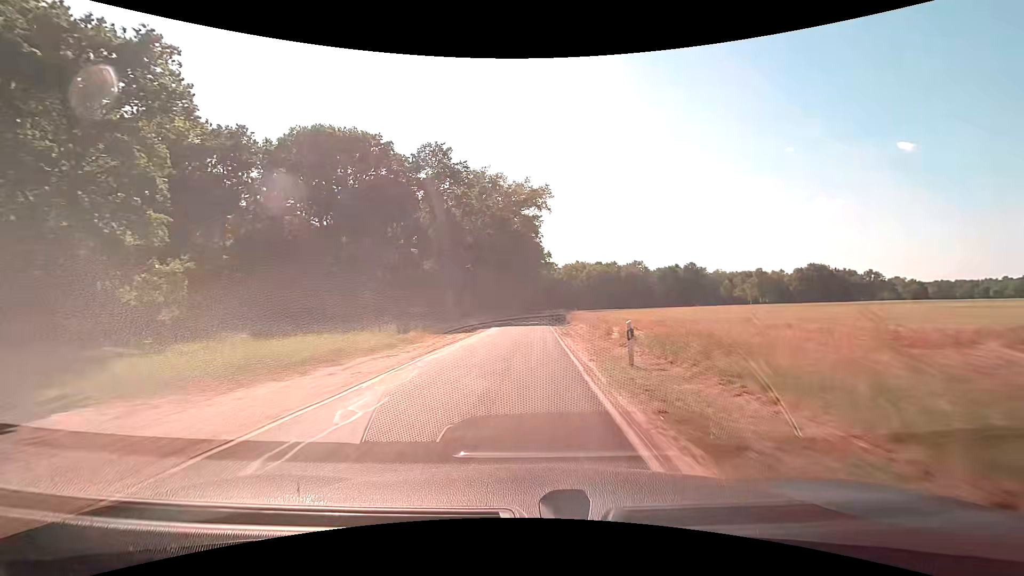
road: tertiary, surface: asphalt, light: Day
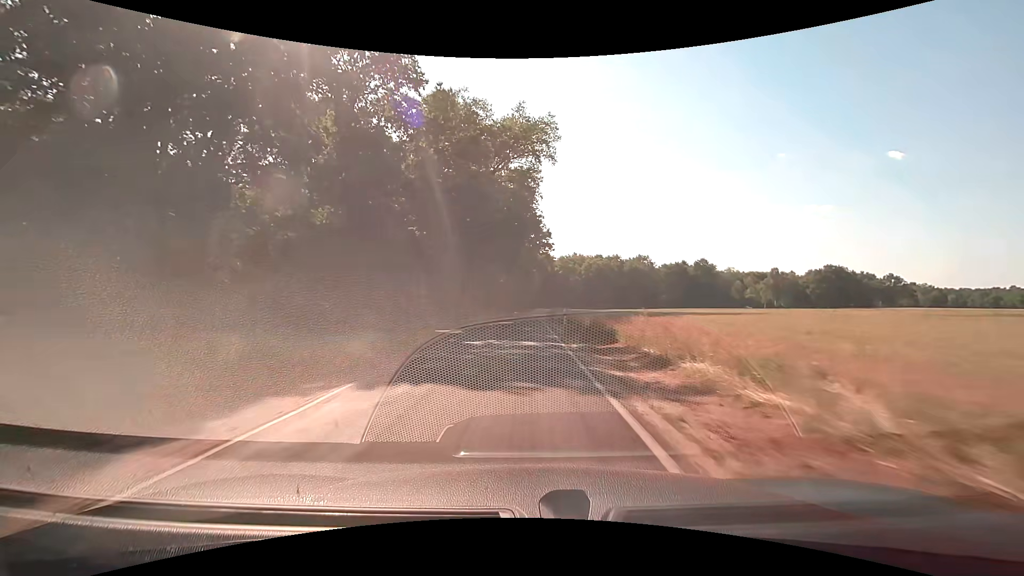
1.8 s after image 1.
(+0.9, +31.0) m; +2°
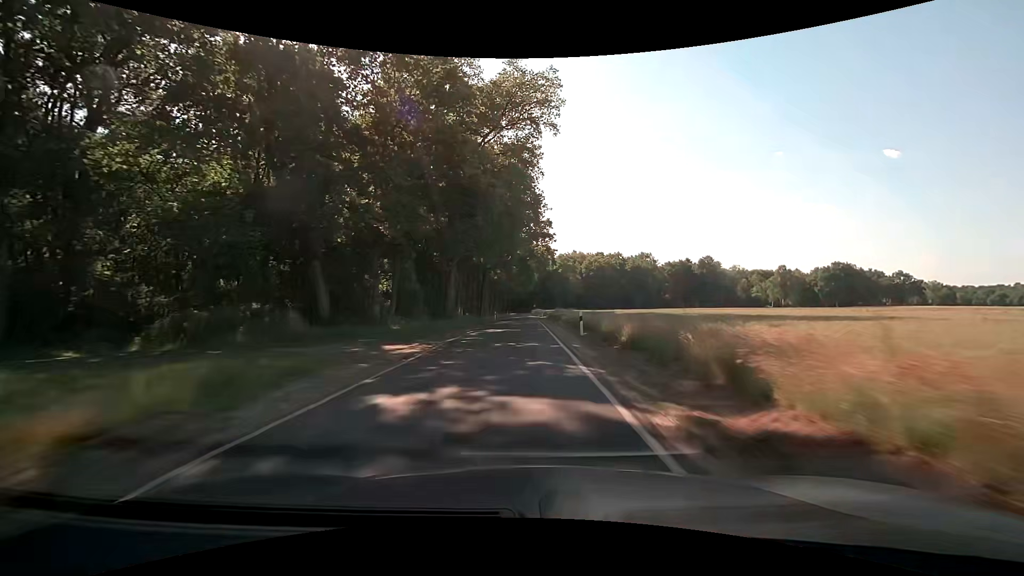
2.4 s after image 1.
(0.0, +10.9) m; 0°
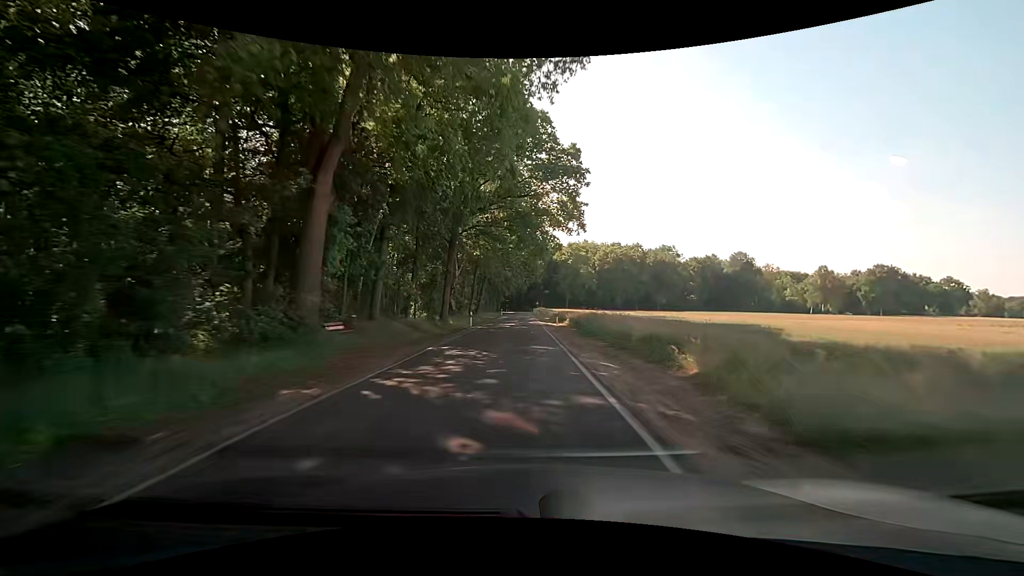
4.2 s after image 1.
(-0.1, +33.0) m; 0°
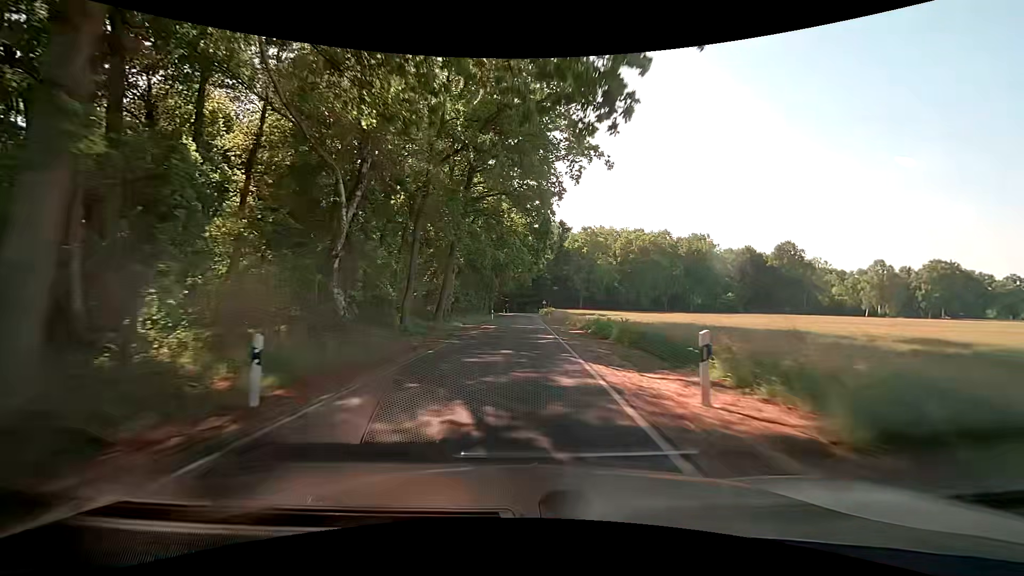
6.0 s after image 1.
(+0.1, +32.3) m; 0°
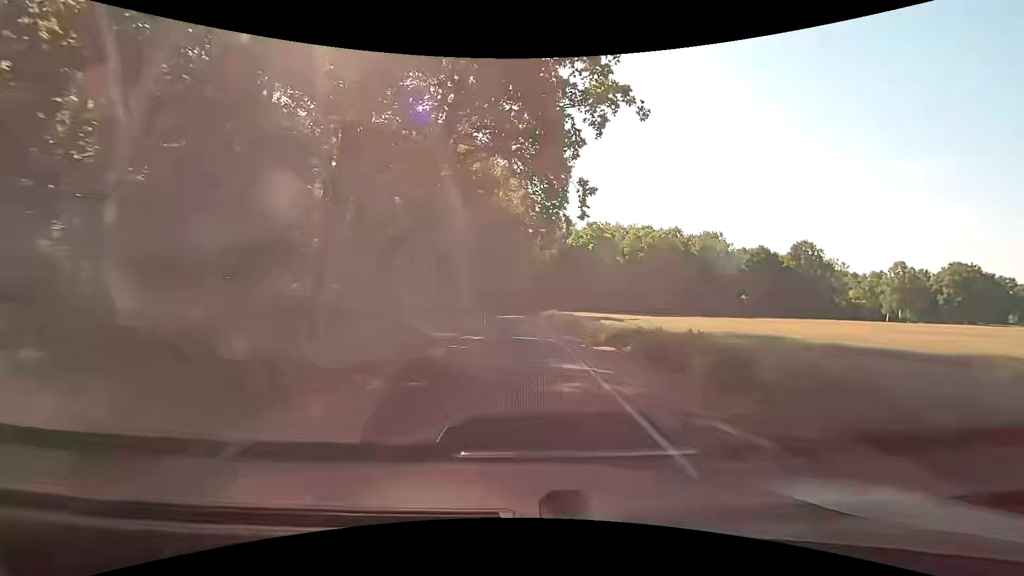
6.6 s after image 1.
(+0.1, +10.5) m; 0°
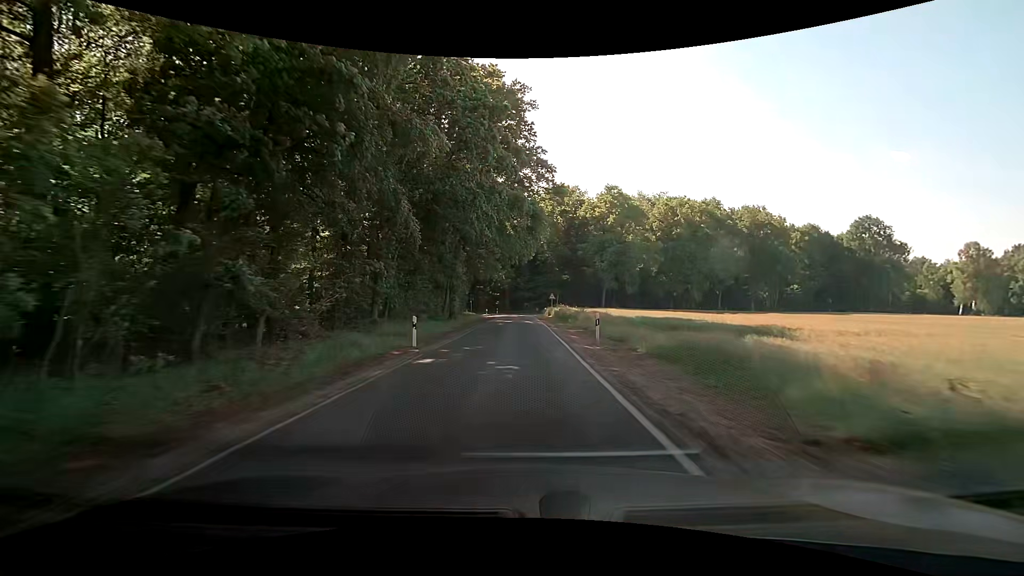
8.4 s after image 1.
(+0.2, +29.8) m; 0°
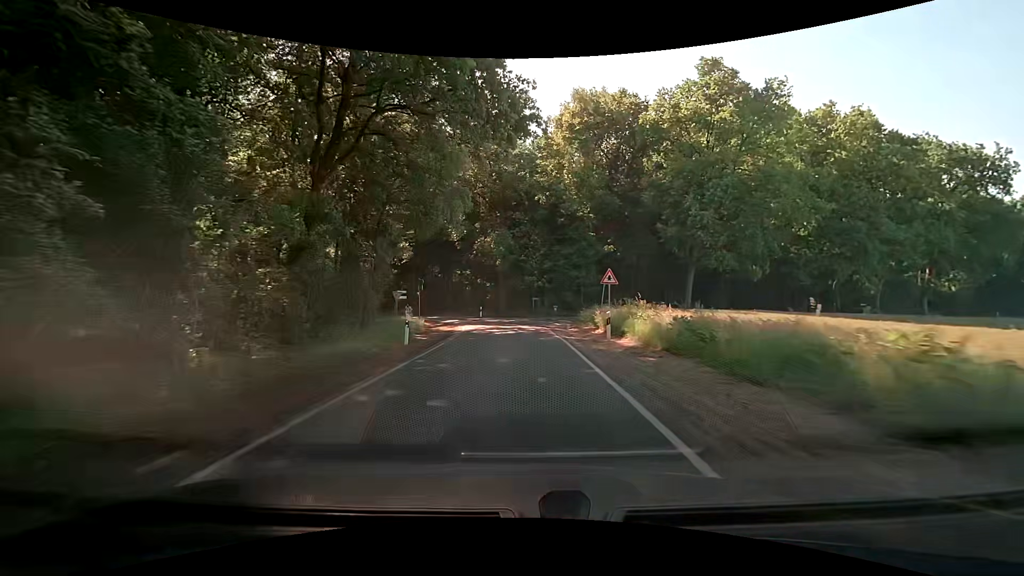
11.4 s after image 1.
(-0.3, +42.4) m; 0°
(0, +10) (0, +20) (0, +30) (+2, +39) (+9, +46) (+18, +52) (+27, +57) (+35, +61) (+44, +66) (+53, +71) m
